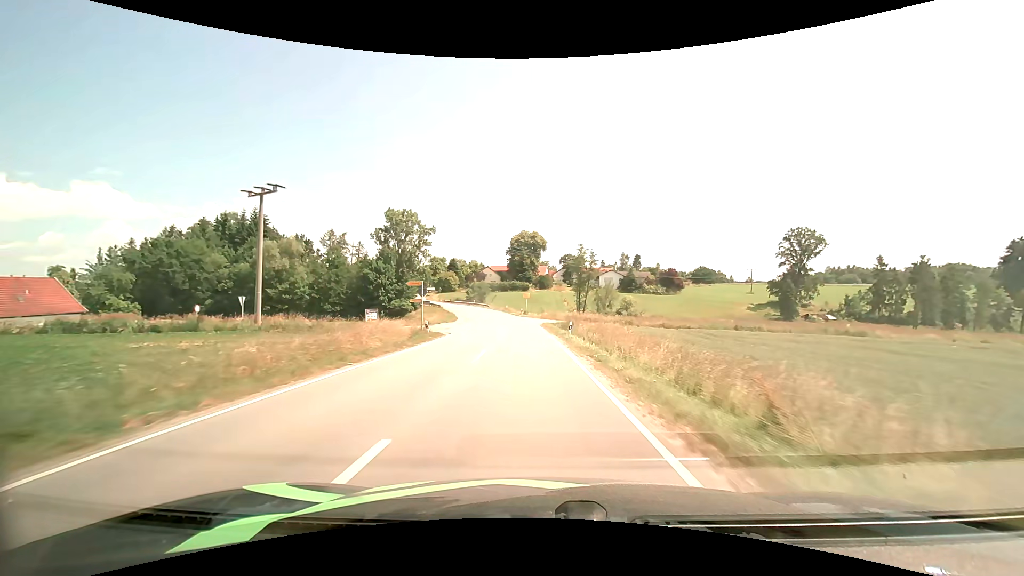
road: secondary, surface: asphalt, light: Day
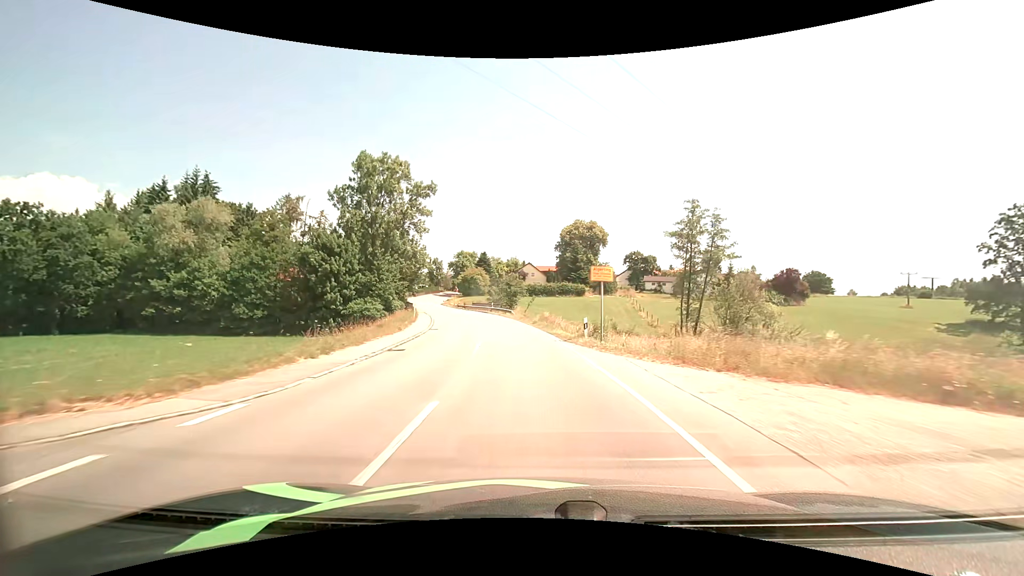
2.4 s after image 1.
(-2.0, +45.9) m; -6°
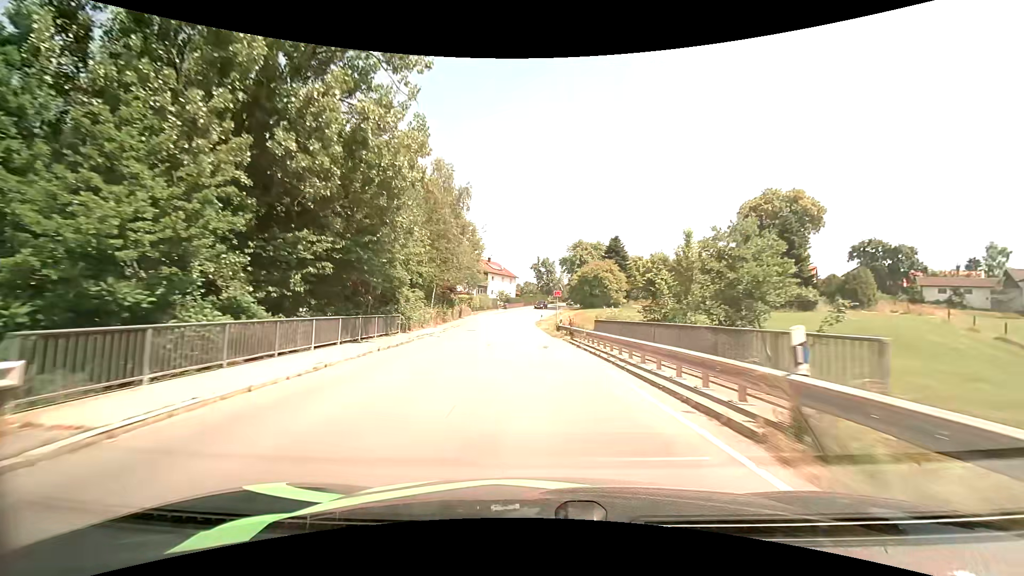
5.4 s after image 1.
(-6.5, +52.4) m; -14°
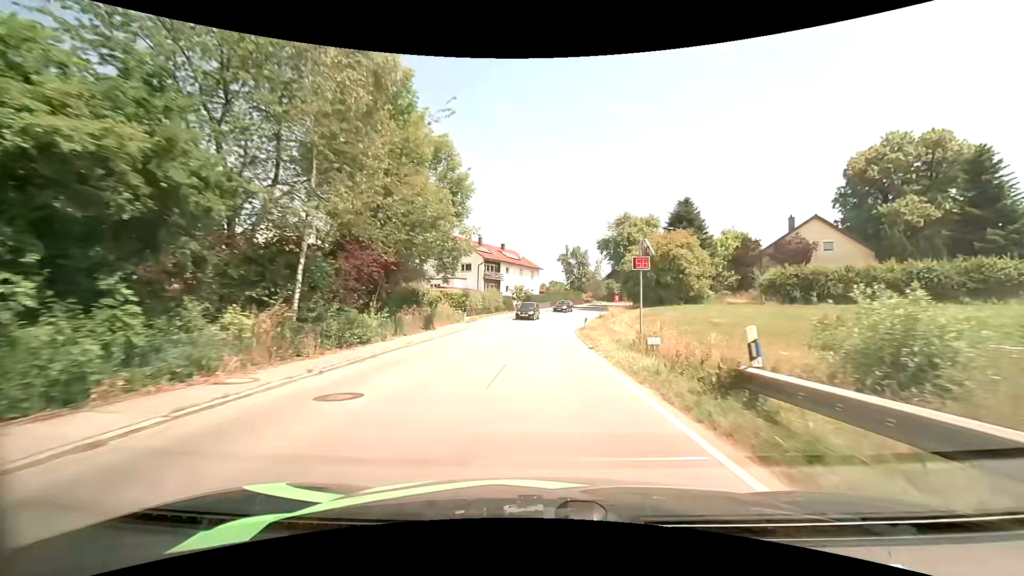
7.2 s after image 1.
(-1.1, +26.5) m; -3°
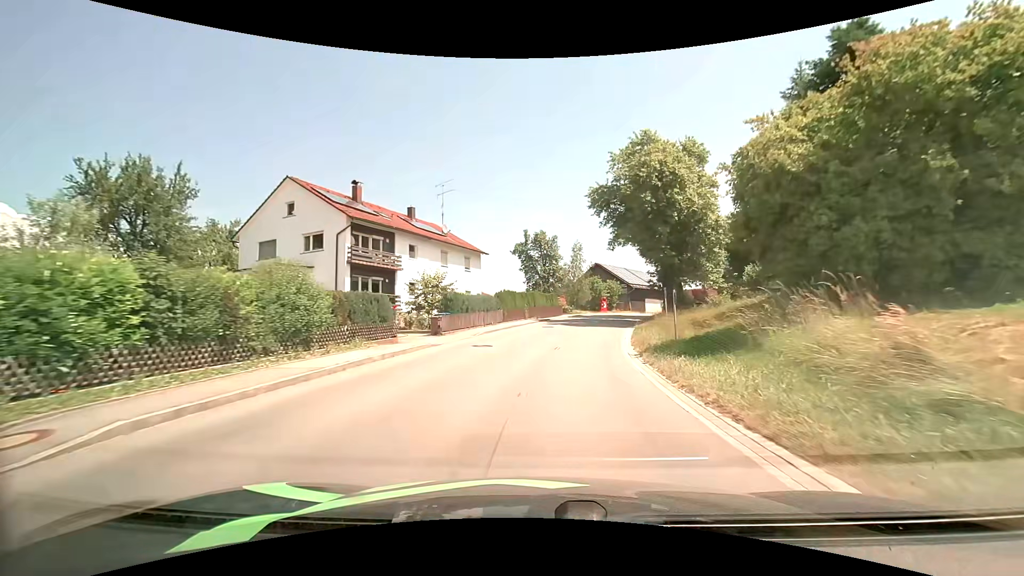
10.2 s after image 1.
(+0.8, +37.4) m; +5°
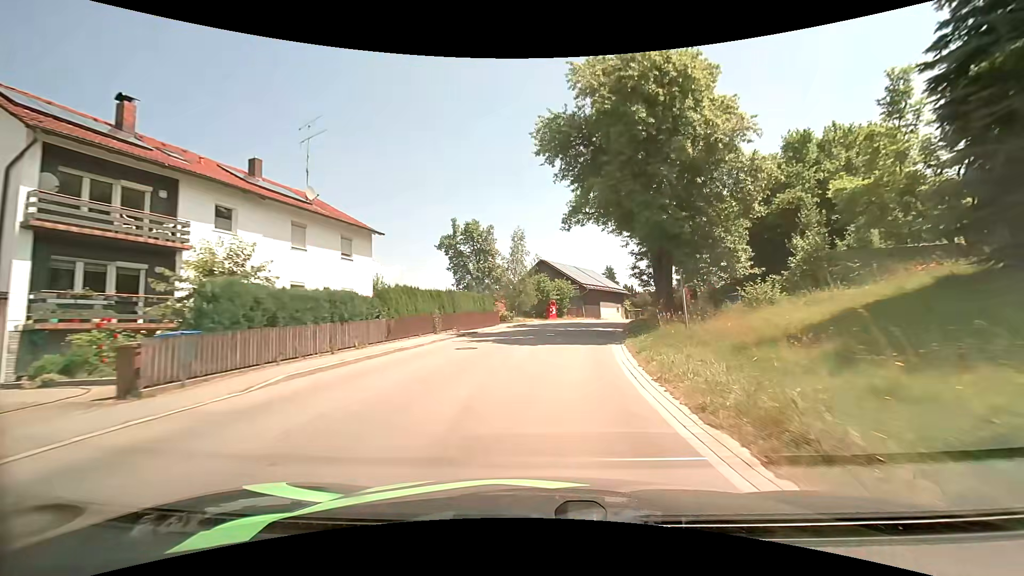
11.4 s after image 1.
(+0.8, +15.2) m; +6°
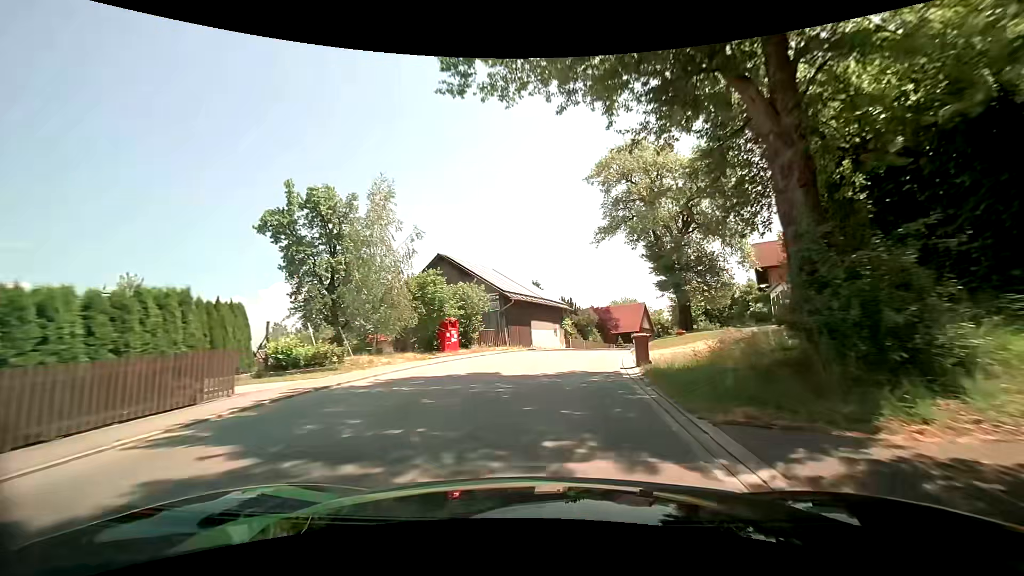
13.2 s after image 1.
(+1.8, +23.3) m; +8°
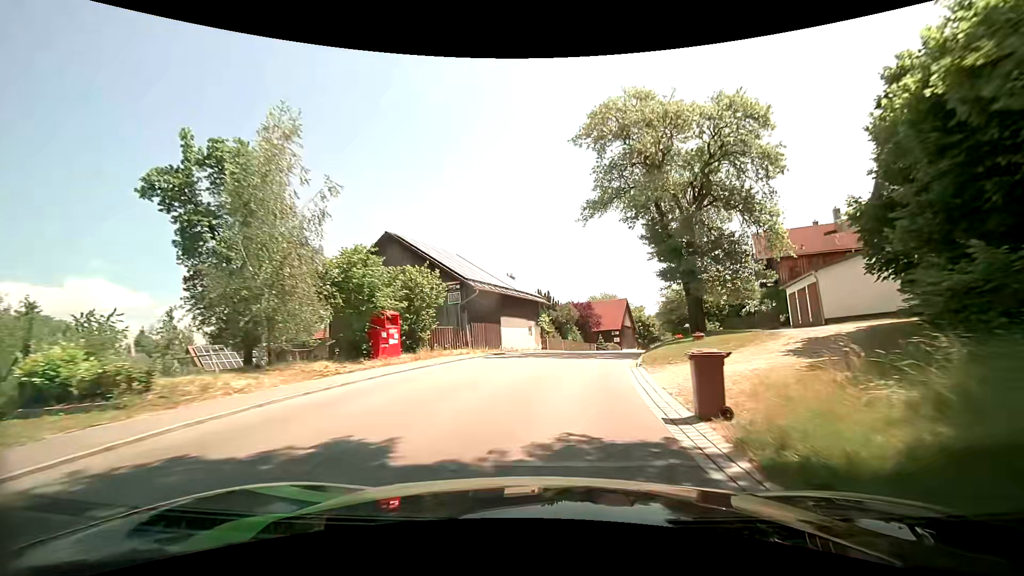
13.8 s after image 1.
(+0.2, +7.6) m; +2°
(+1, +10) (+2, +20) (+4, +30) (+7, +39) (+10, +49) (+13, +58) (+17, +68) (+20, +77) (+23, +86) (+27, +96) m
